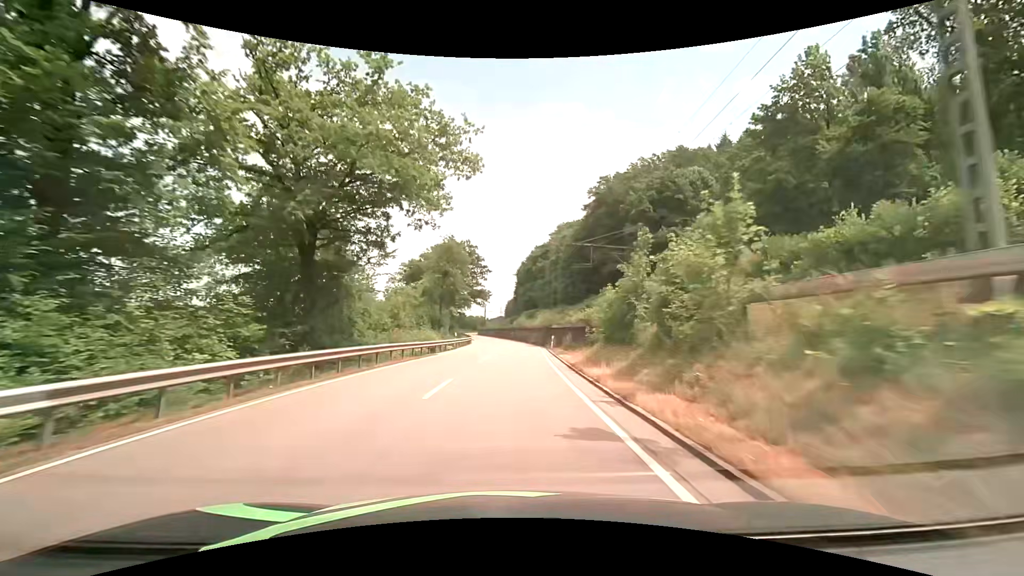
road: primary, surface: asphalt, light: Day
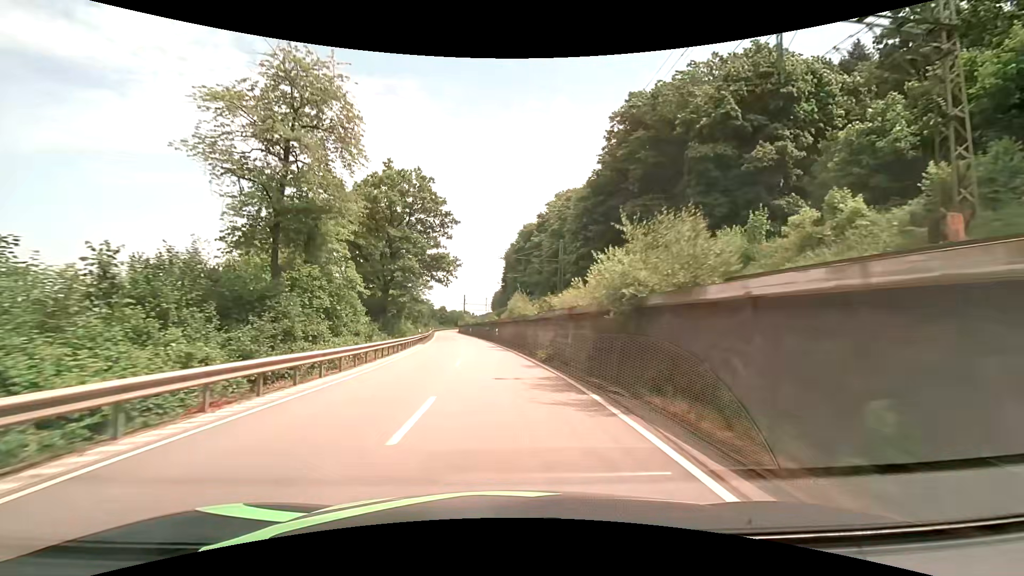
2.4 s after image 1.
(+1.3, +39.5) m; +2°
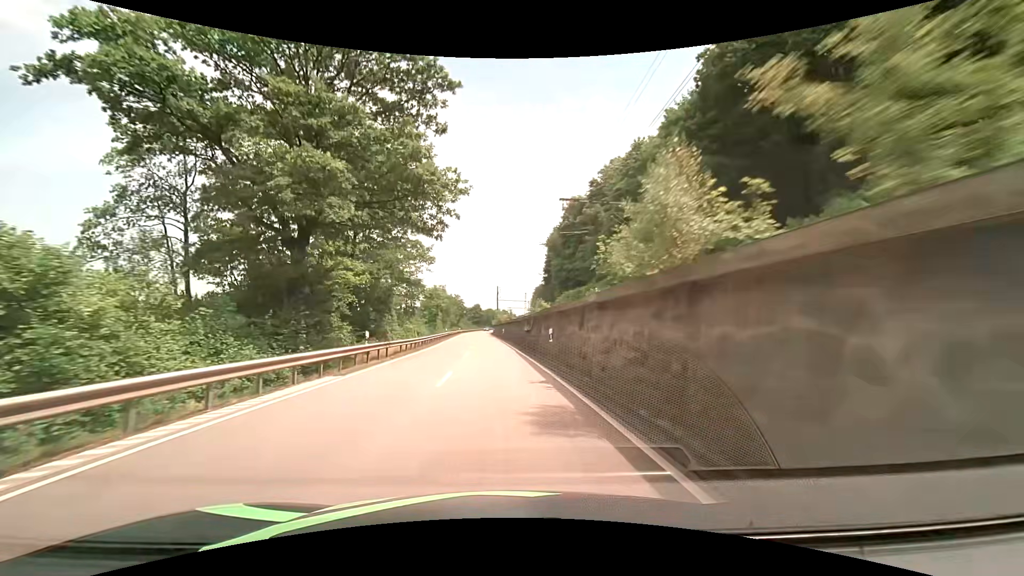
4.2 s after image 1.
(-1.3, +30.1) m; -5°
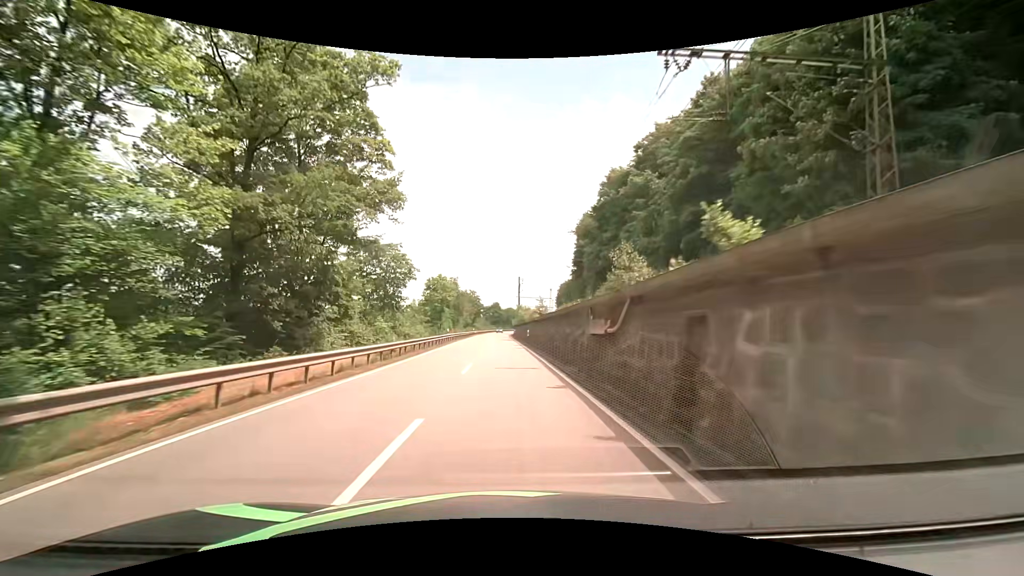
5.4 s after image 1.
(-0.5, +20.4) m; -2°
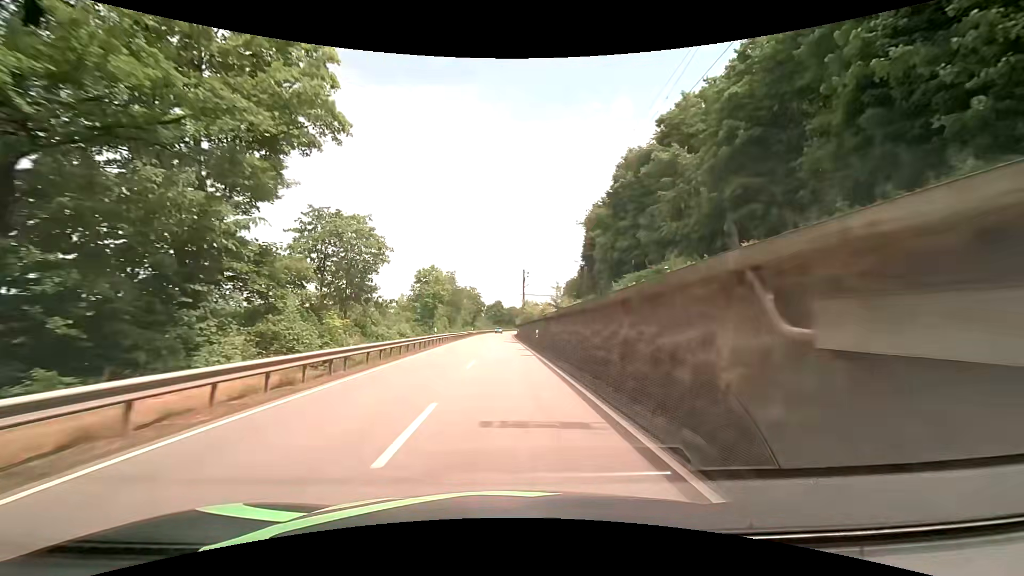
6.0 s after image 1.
(-0.1, +10.3) m; 0°
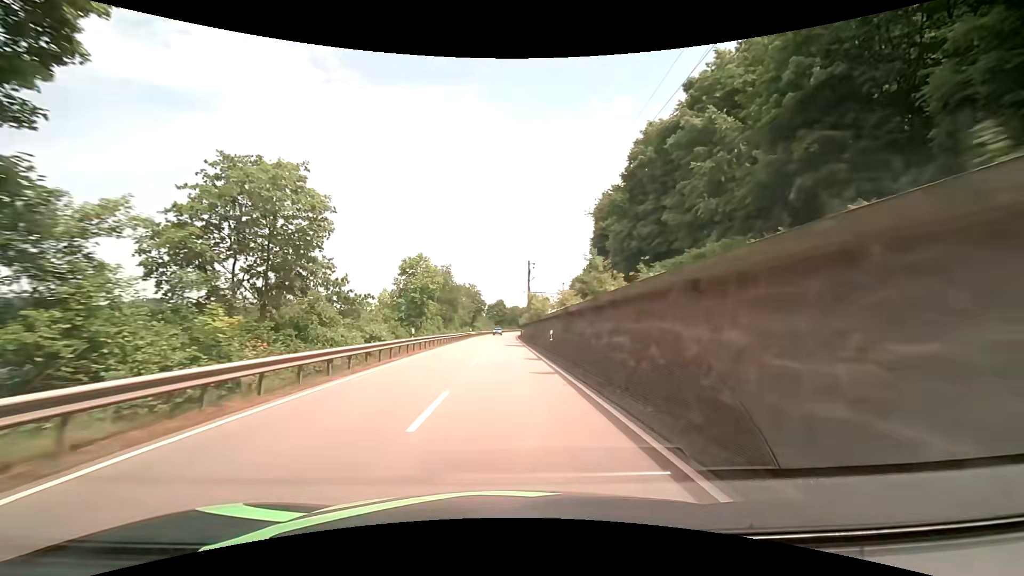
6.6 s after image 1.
(-0.1, +10.6) m; 0°
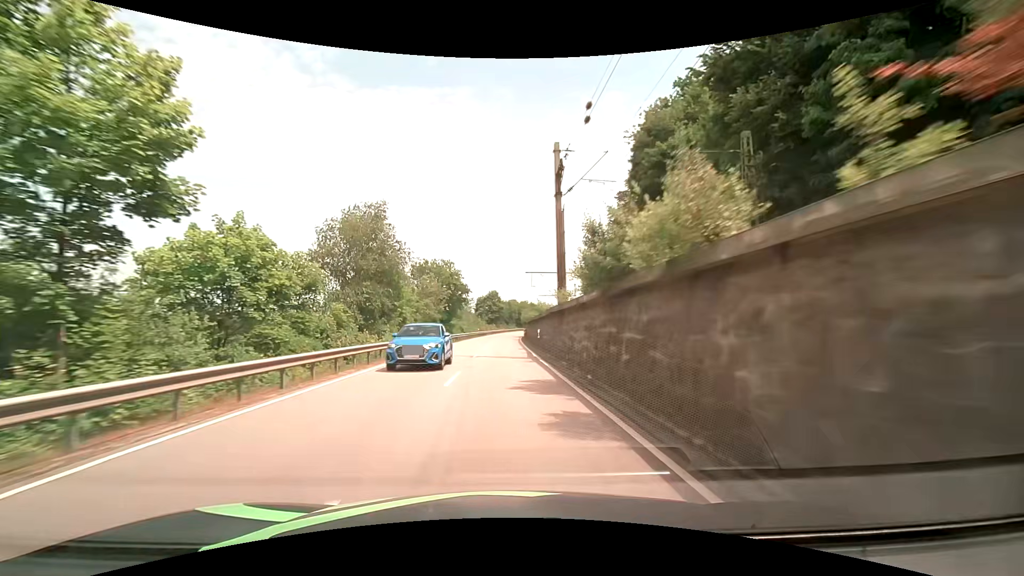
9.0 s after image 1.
(-0.3, +42.3) m; 0°
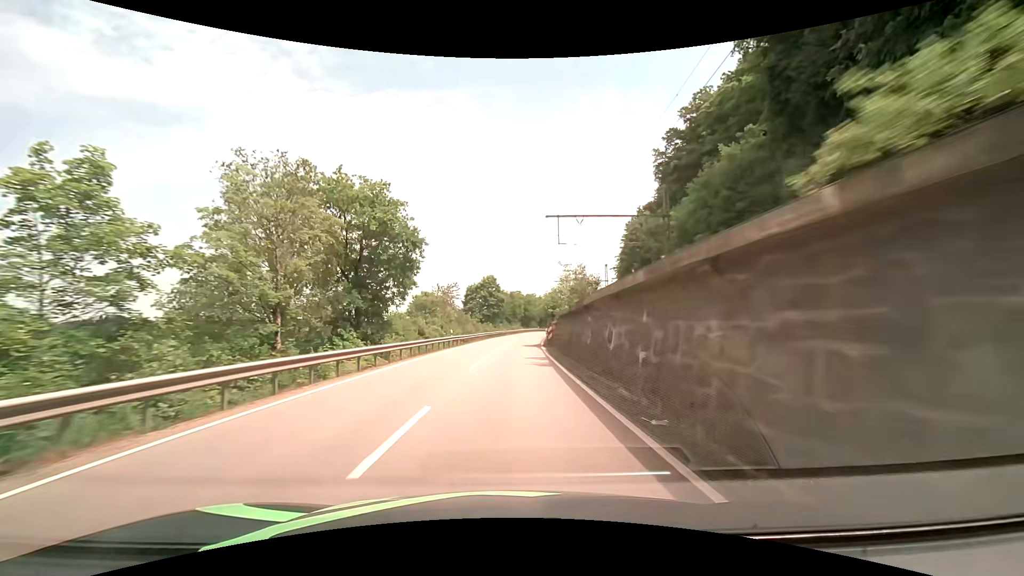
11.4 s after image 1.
(-0.1, +43.0) m; 0°
(0, +10) (0, +20) (0, +30) (+1, +40) (+2, +50) (+2, +60) (+3, +70) (+5, +80) (+6, +90) (+7, +100) m
